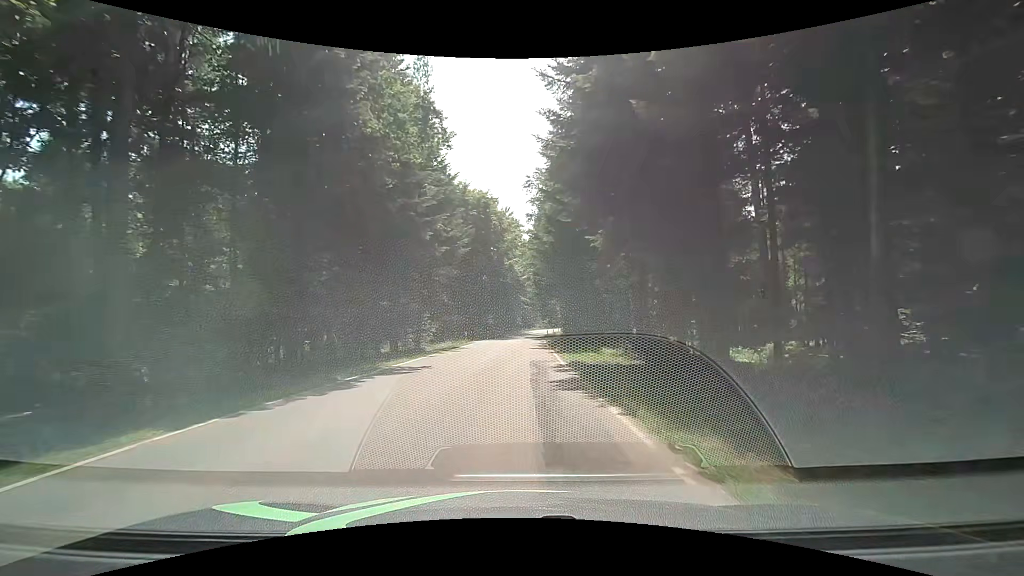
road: tertiary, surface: asphalt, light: Day
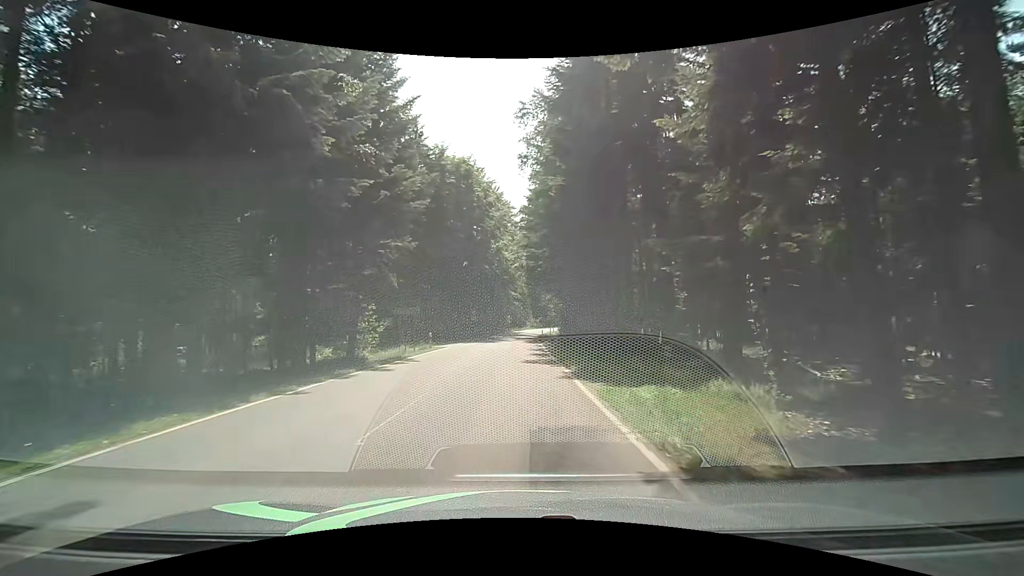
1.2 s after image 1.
(+0.1, +13.8) m; 0°
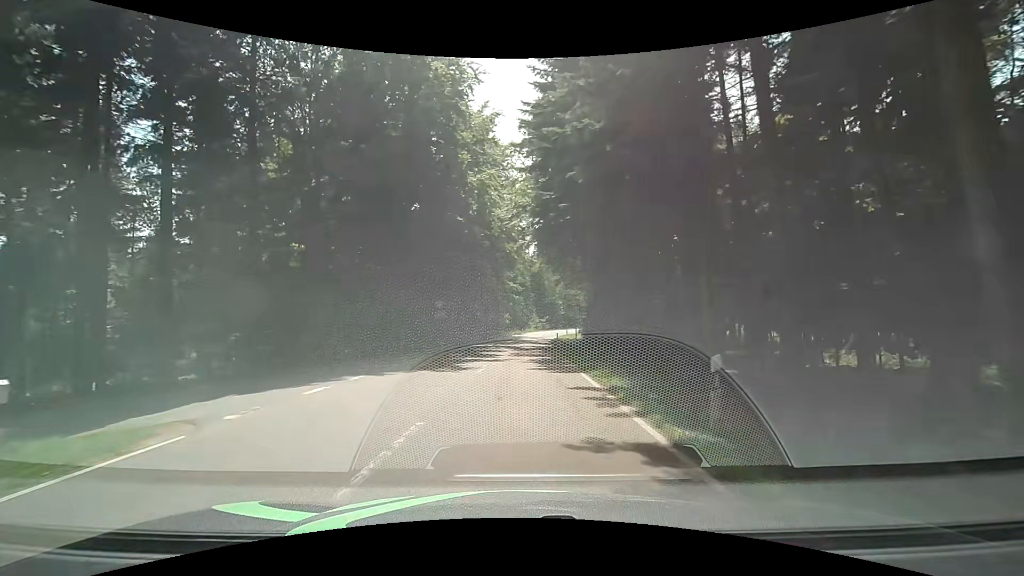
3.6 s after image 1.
(+0.7, +26.3) m; +2°
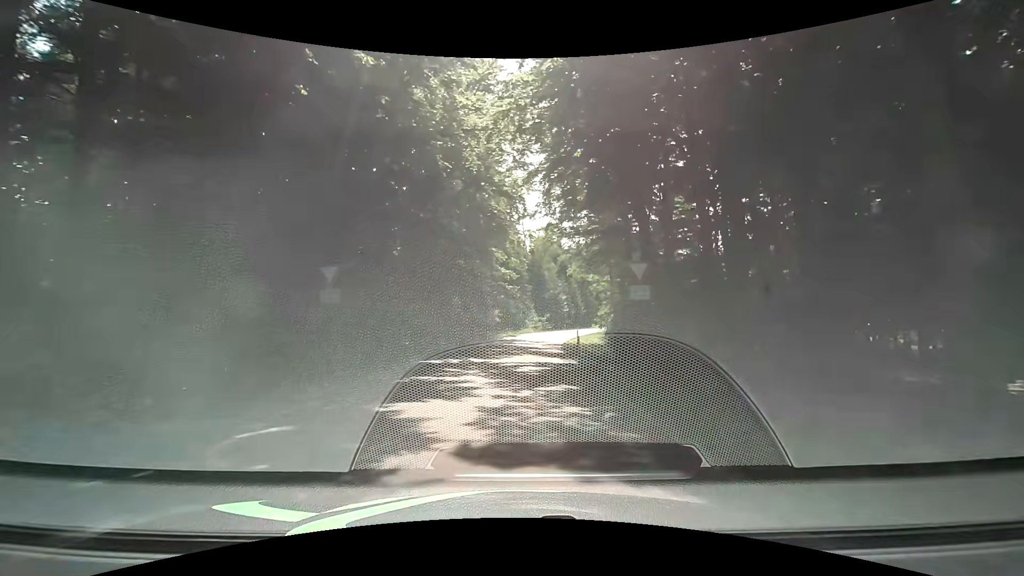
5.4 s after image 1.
(-0.1, +19.5) m; +1°
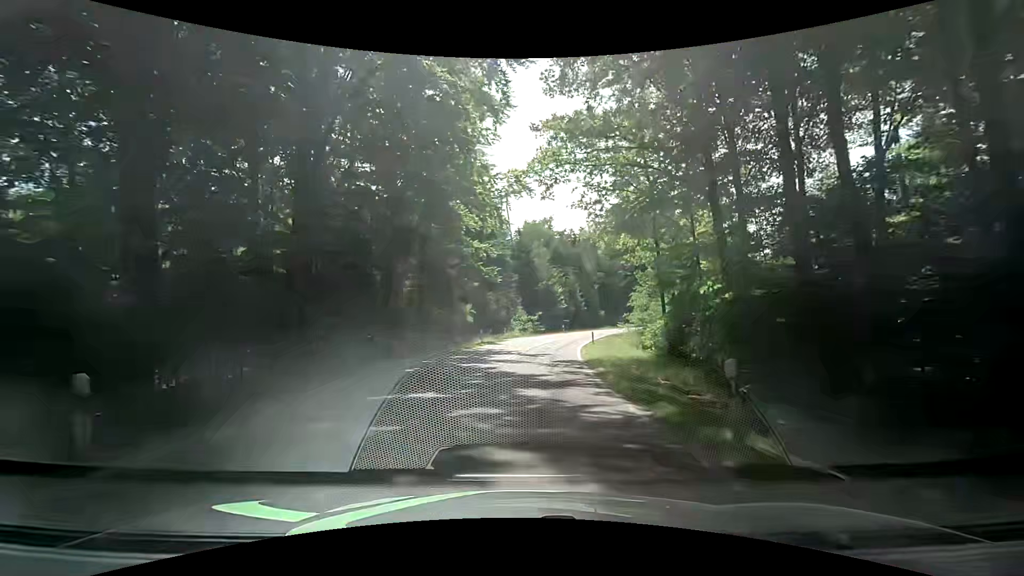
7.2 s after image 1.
(0.0, +20.3) m; +1°
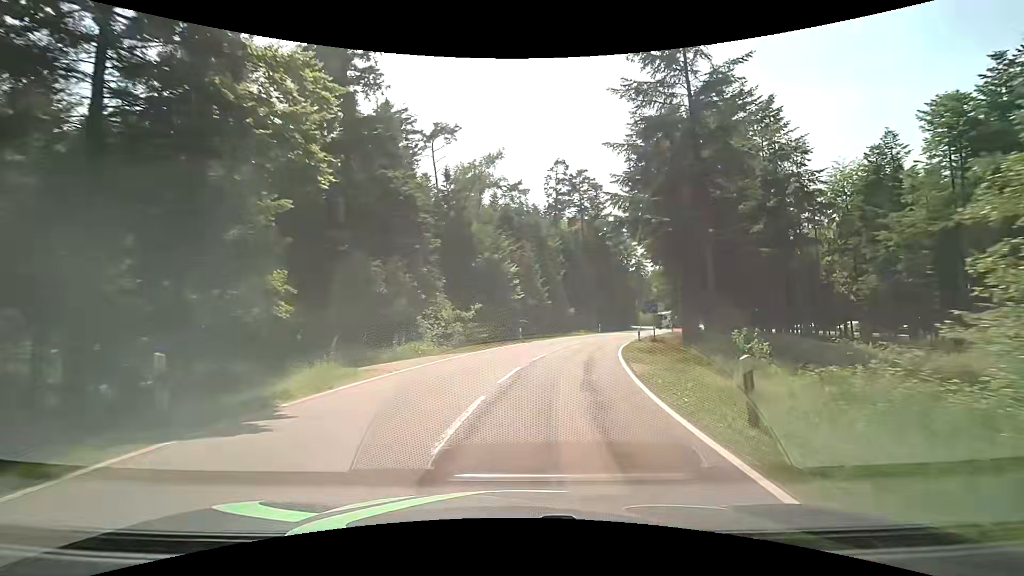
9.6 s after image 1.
(+1.1, +28.3) m; +7°
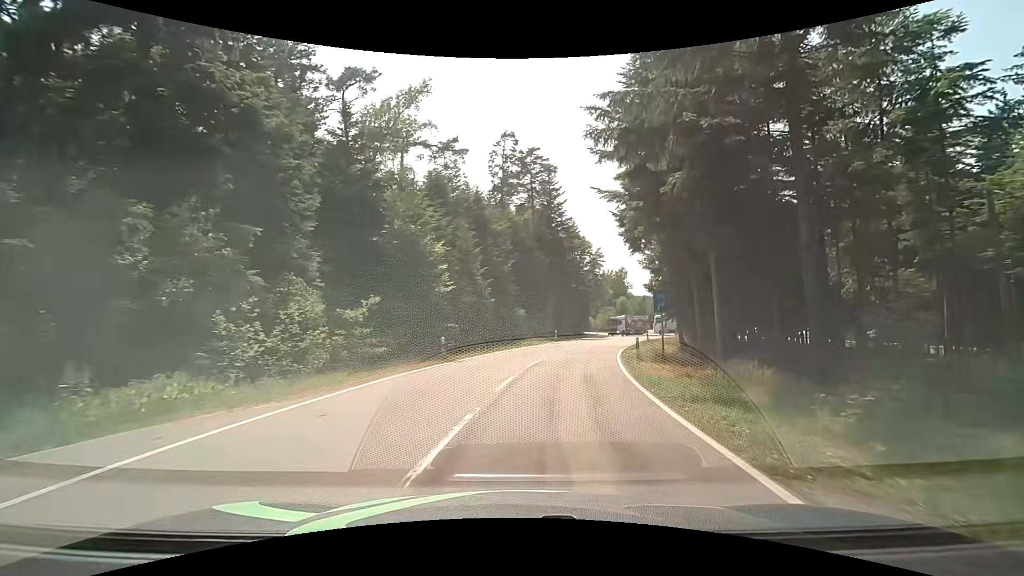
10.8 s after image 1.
(+0.8, +13.2) m; +7°
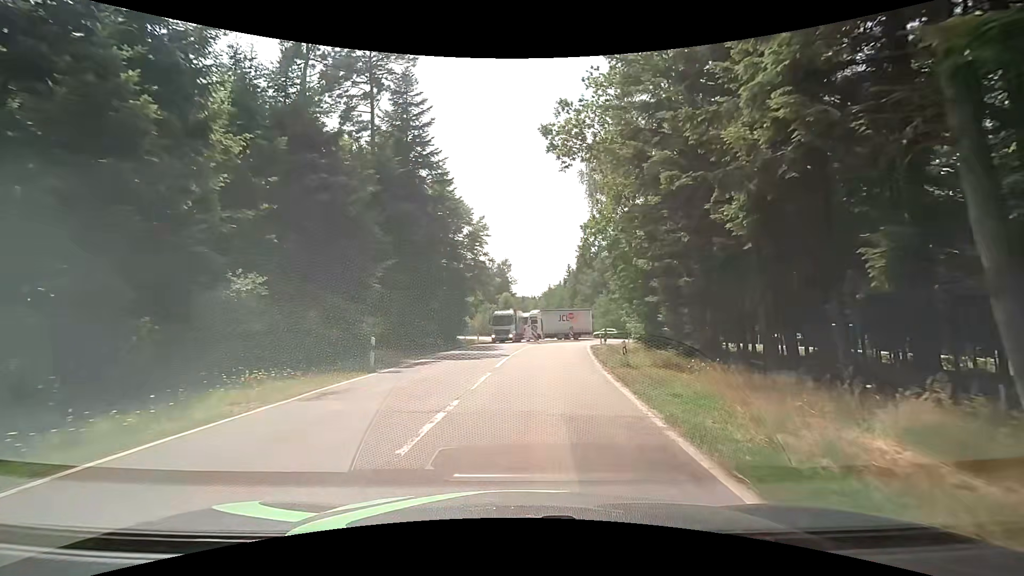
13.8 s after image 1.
(+3.5, +28.9) m; +13°
